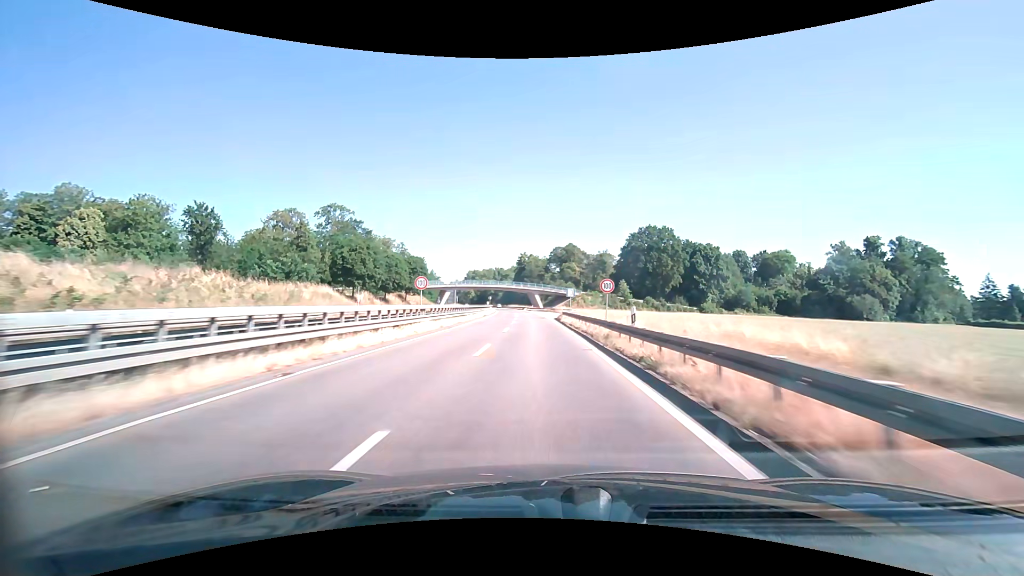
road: trunk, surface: asphalt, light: Day
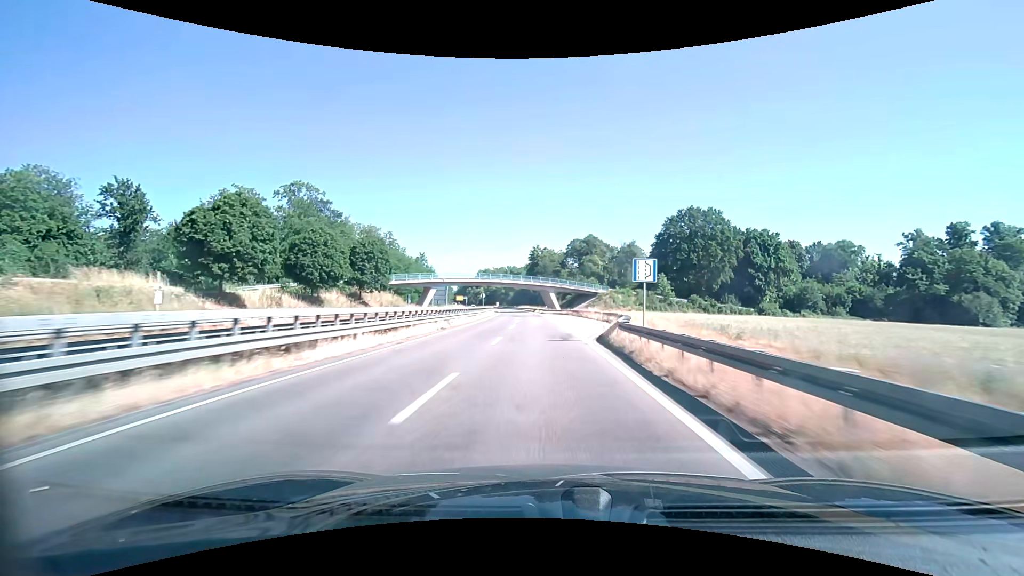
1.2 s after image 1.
(-0.5, +31.4) m; -2°
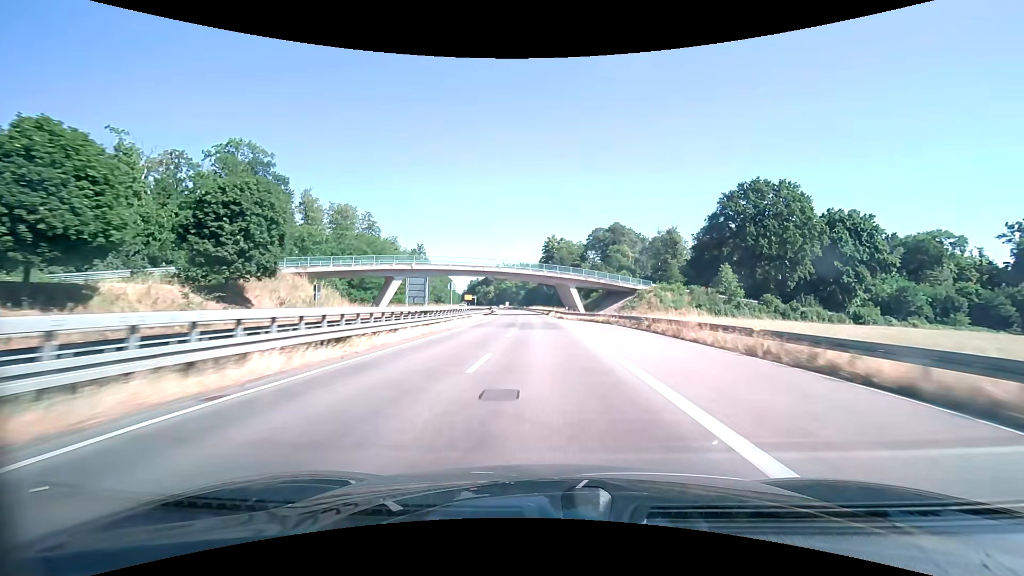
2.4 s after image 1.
(-0.5, +31.4) m; -2°
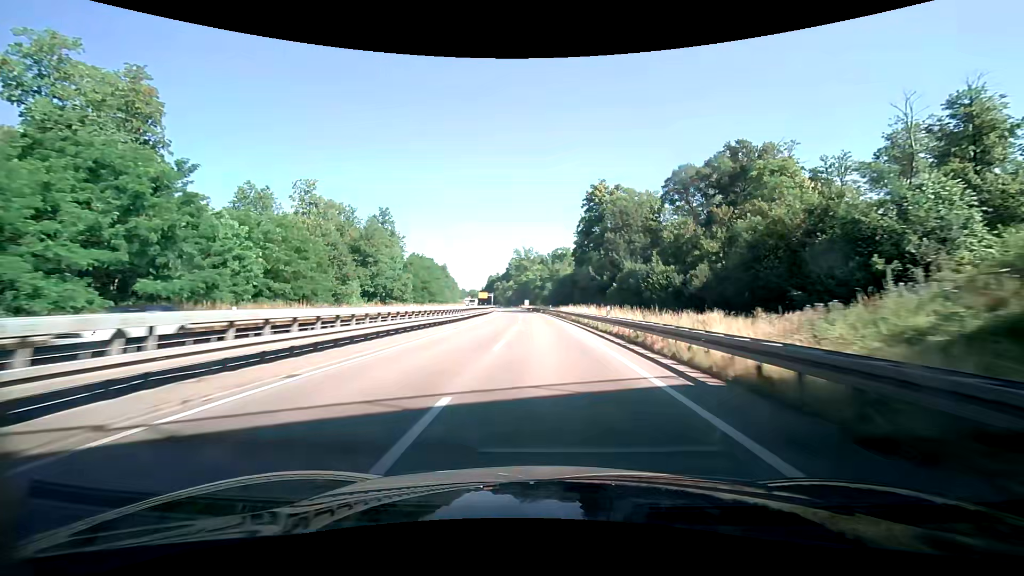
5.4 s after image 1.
(-2.3, +78.3) m; -4°
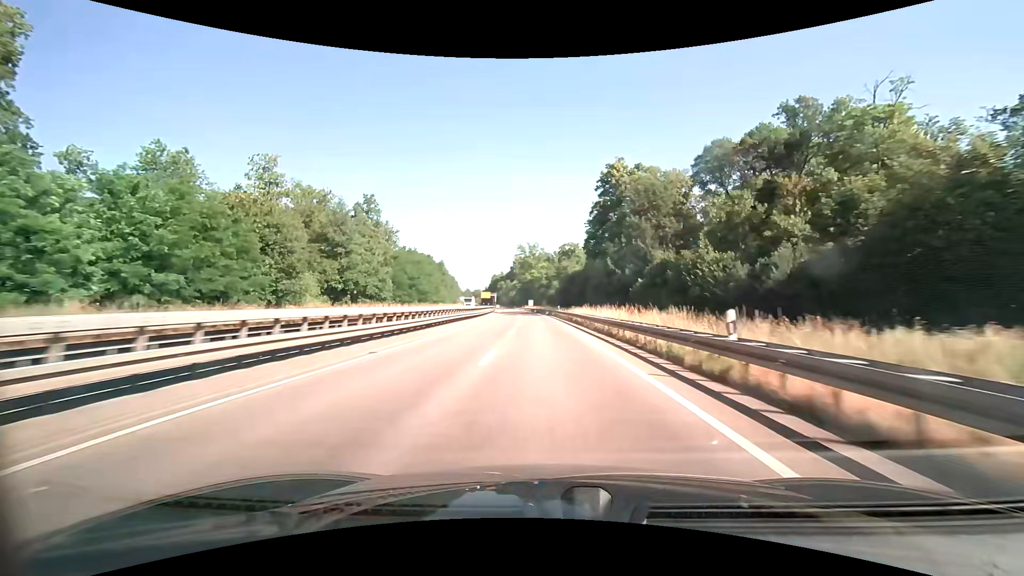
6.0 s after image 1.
(+0.1, +15.7) m; 0°
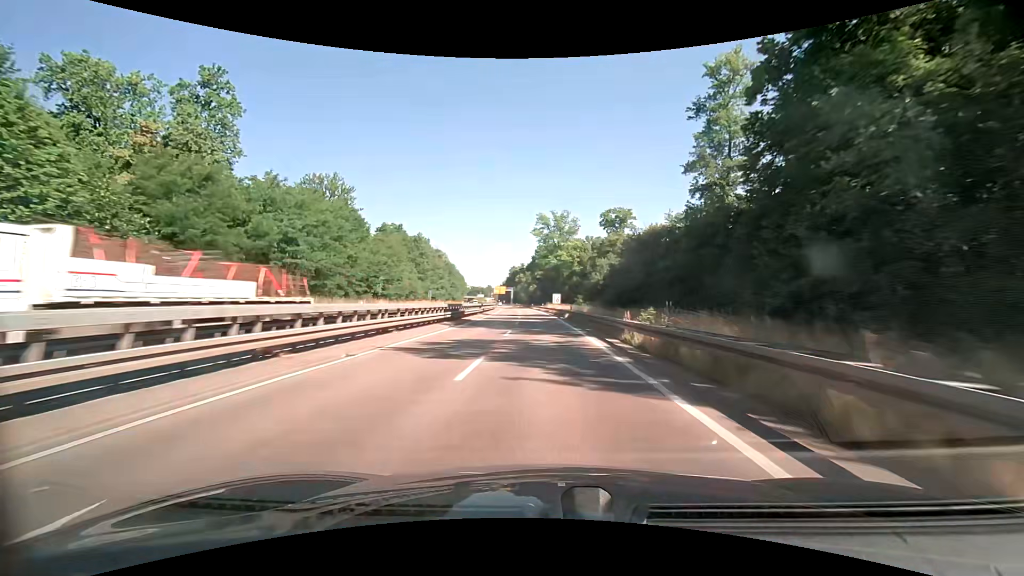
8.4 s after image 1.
(-1.7, +61.8) m; -3°
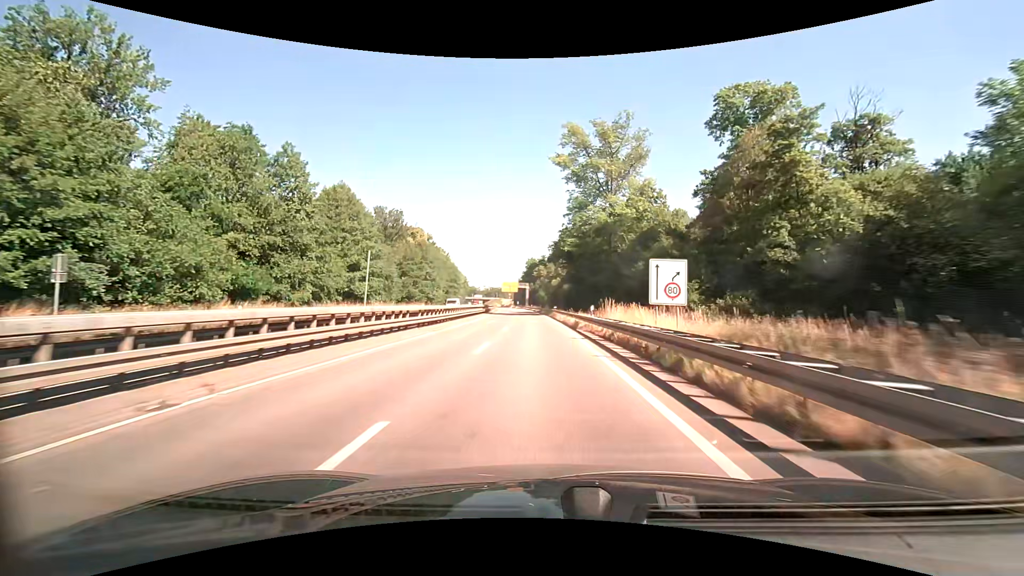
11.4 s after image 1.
(-1.3, +65.9) m; -3°
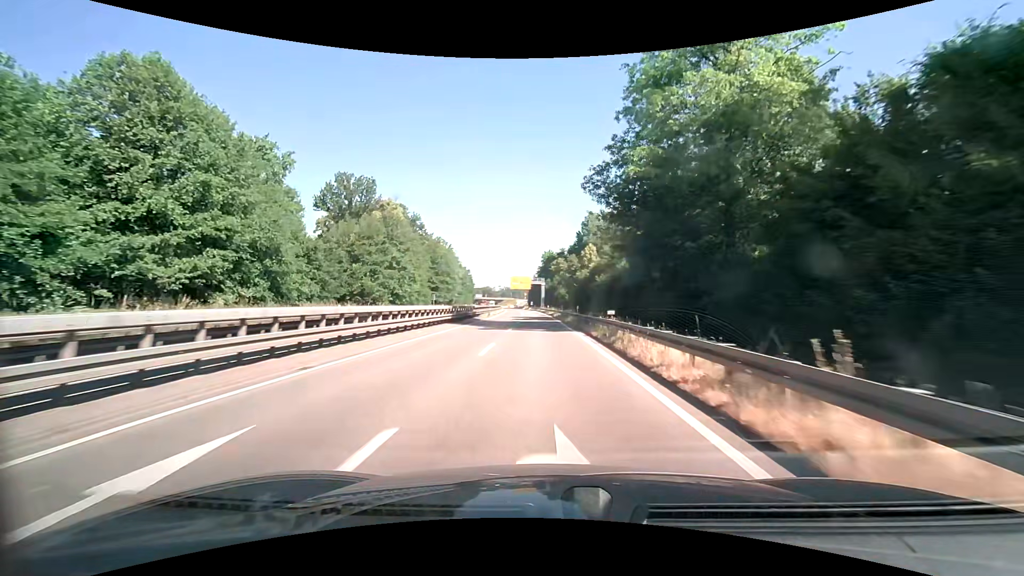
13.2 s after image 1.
(-0.7, +36.1) m; -2°
(0, +10) (0, +20) (0, +30) (-1, +40) (-1, +50) (-1, +60) (-2, +70) (-2, +80) (-3, +90) (-3, +100) m
